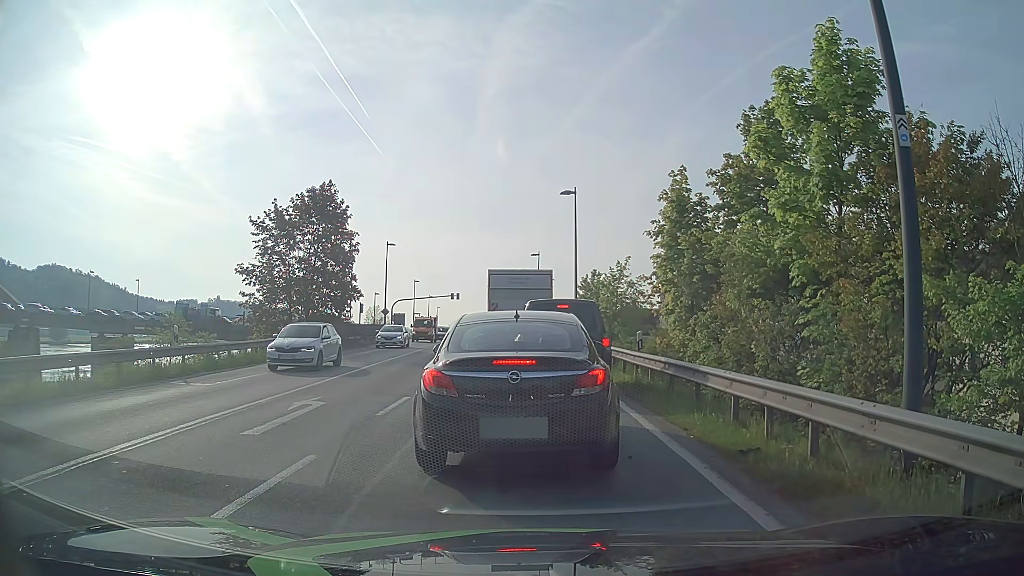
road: primary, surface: asphalt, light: Day
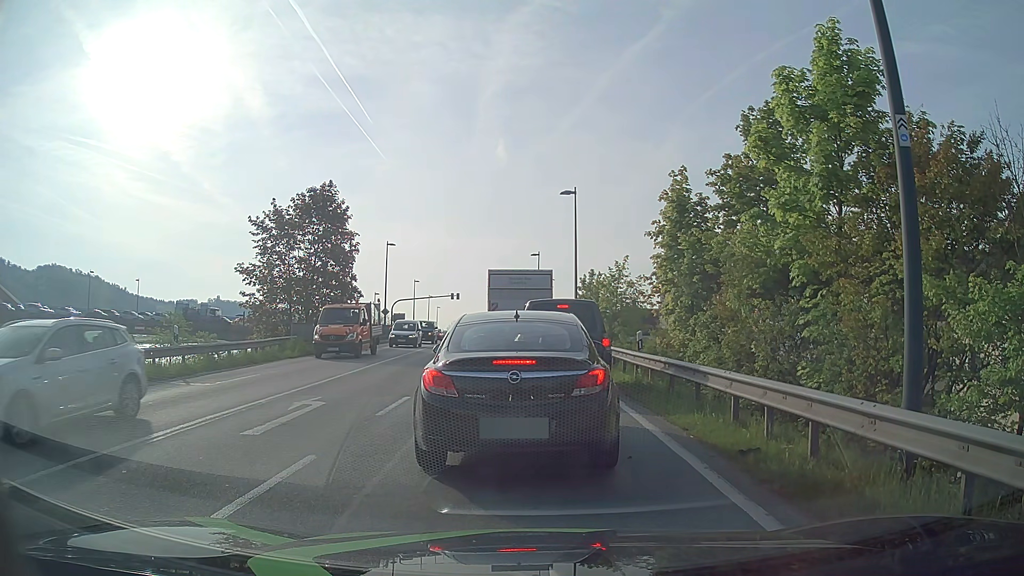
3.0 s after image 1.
(0.0, 0.0) m; 0°
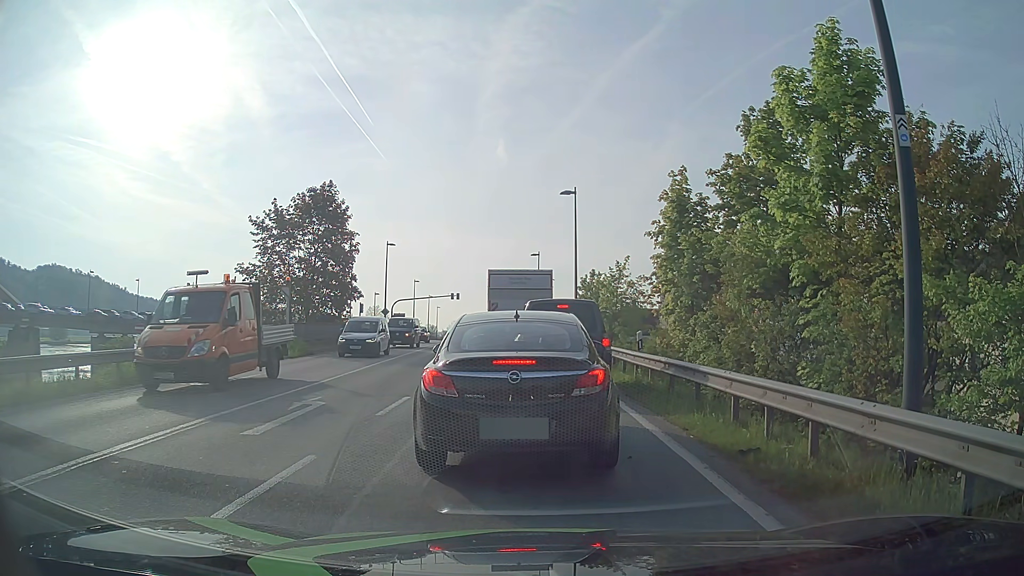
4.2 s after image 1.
(0.0, 0.0) m; 0°
(0, +10) (-1, +20) (-1, +30) (-2, +40) (-2, +50) (-3, +60) (-4, +70) (-5, +80) (-6, +90) (-6, +100) m
